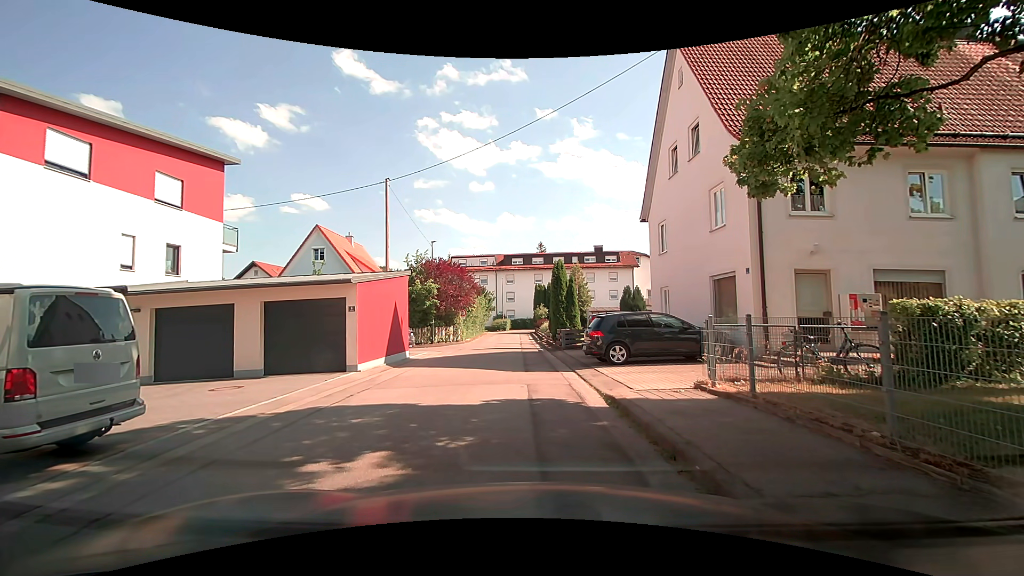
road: residential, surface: asphalt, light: Day
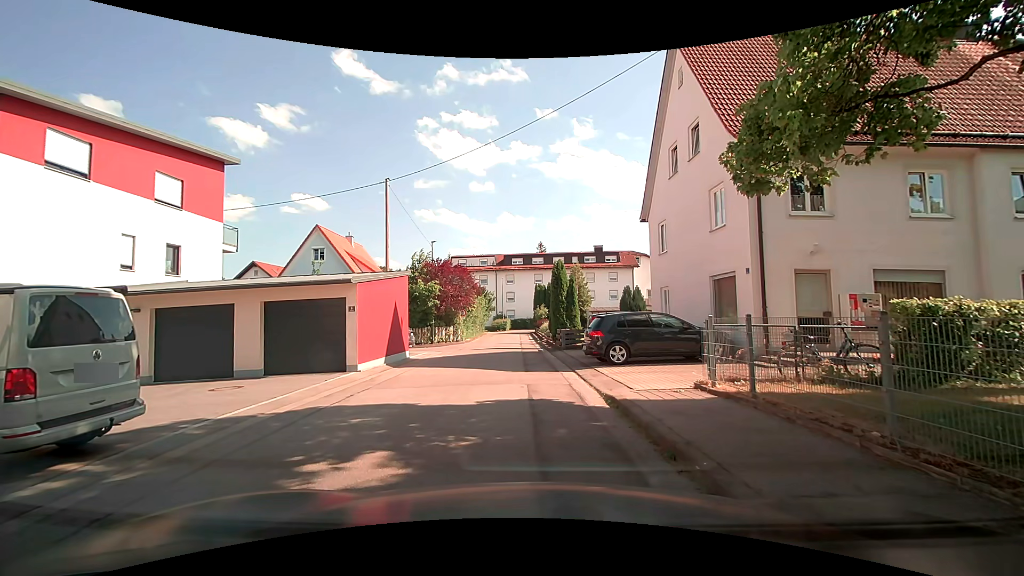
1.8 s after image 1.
(0.0, 0.0) m; 0°
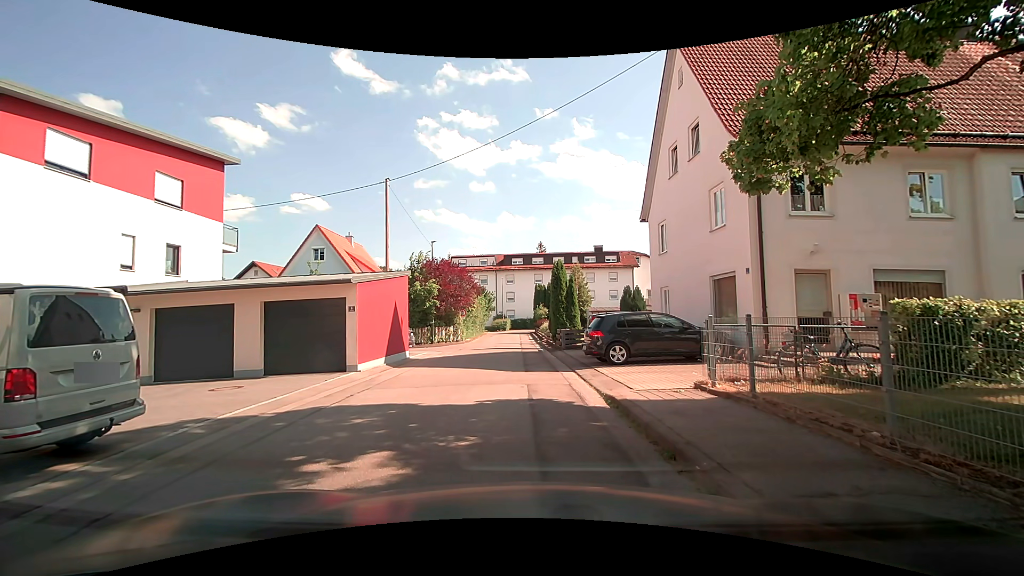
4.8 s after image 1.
(0.0, 0.0) m; 0°
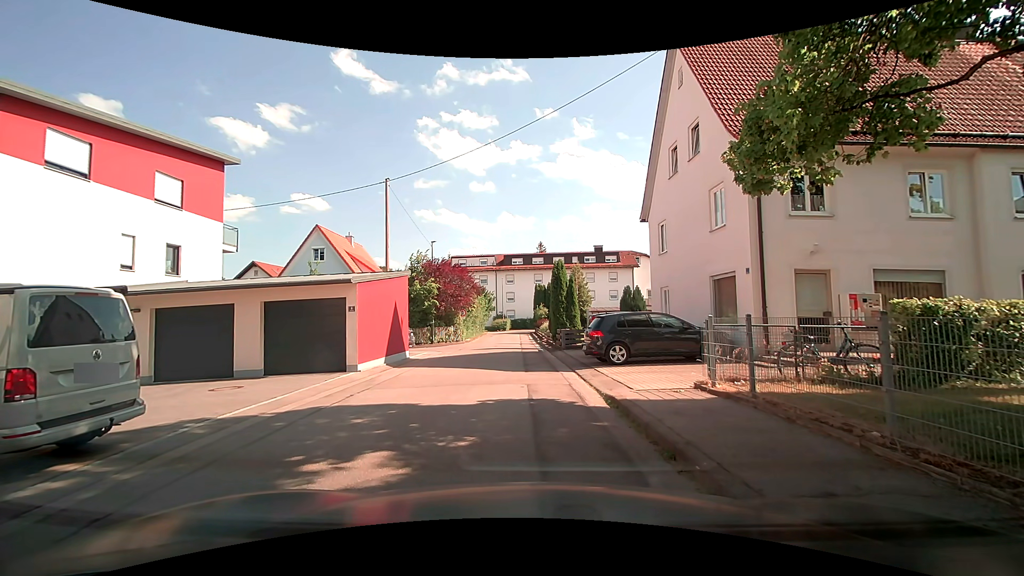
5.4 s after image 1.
(0.0, 0.0) m; 0°
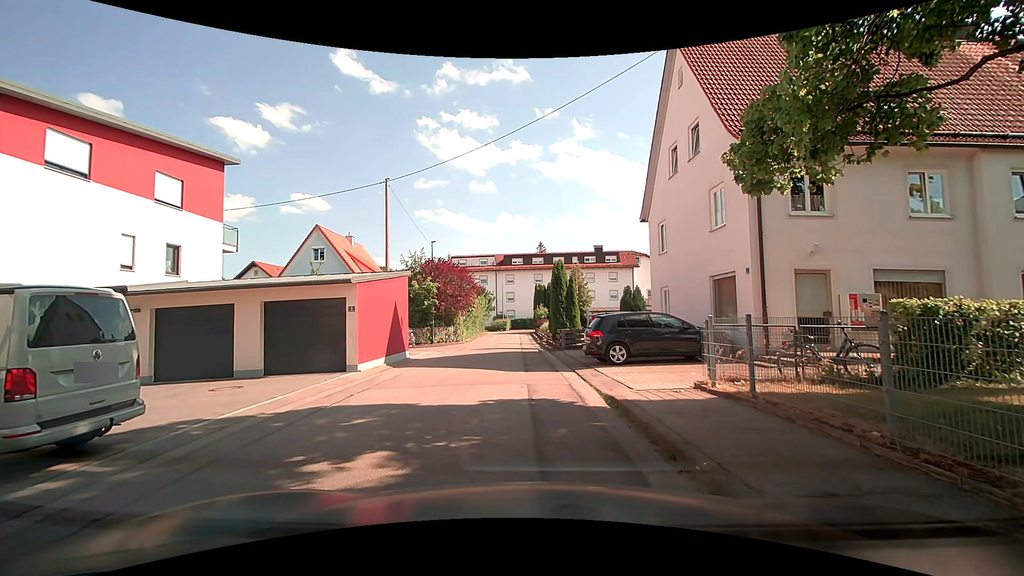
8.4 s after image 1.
(0.0, 0.0) m; 0°
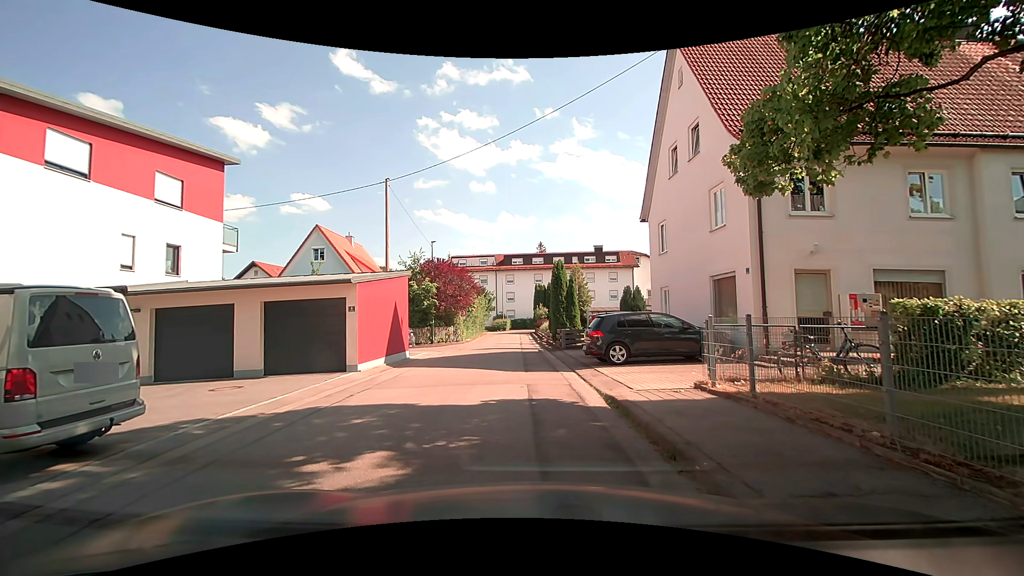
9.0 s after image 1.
(0.0, 0.0) m; 0°
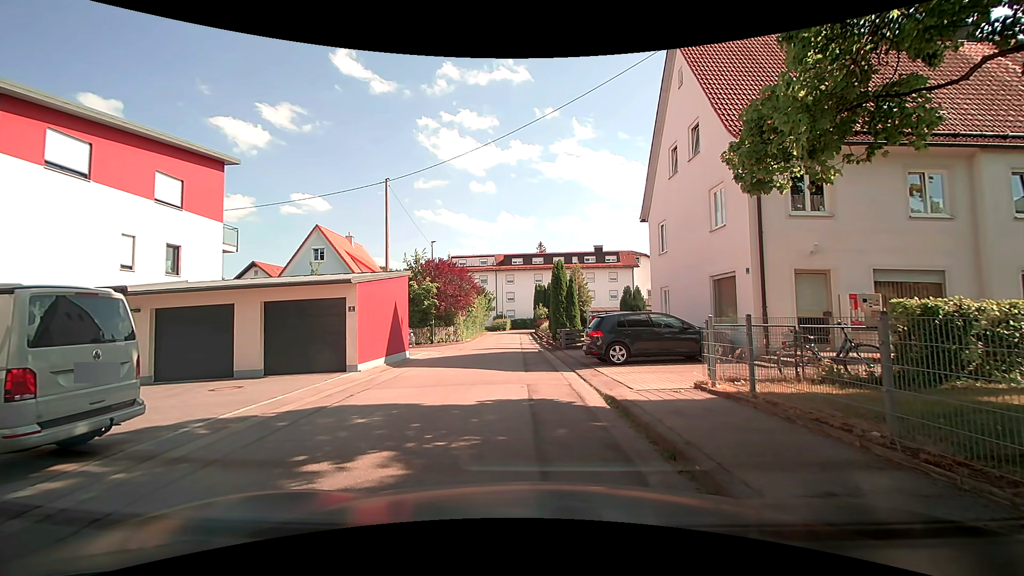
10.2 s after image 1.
(0.0, 0.0) m; 0°
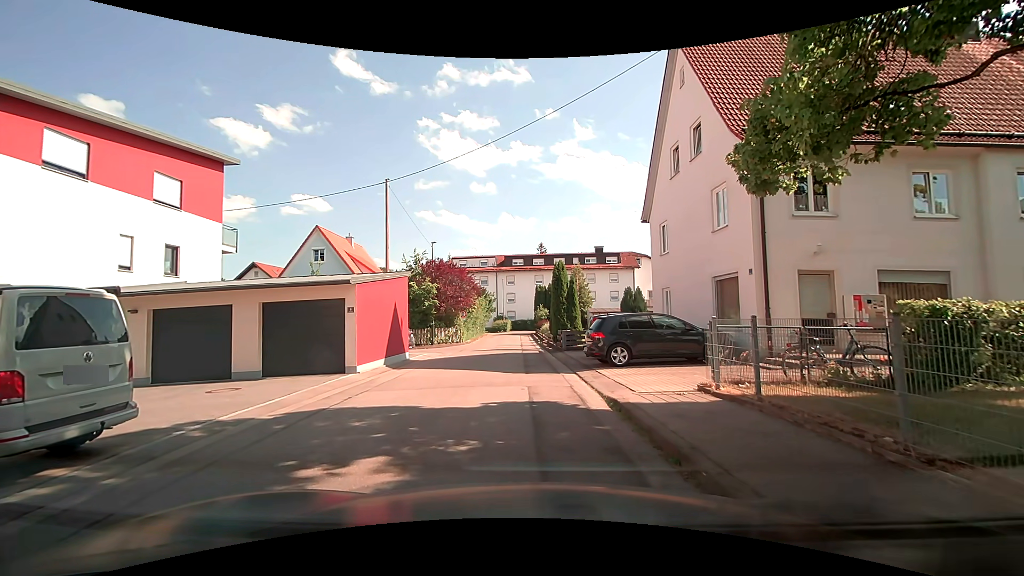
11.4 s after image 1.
(0.0, +0.1) m; 0°
